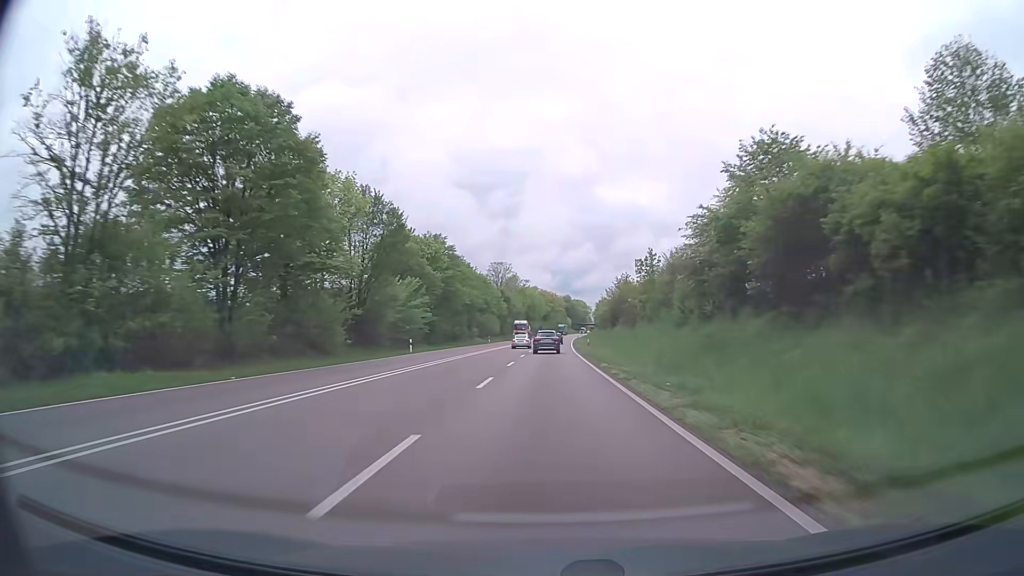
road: trunk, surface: asphalt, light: Day
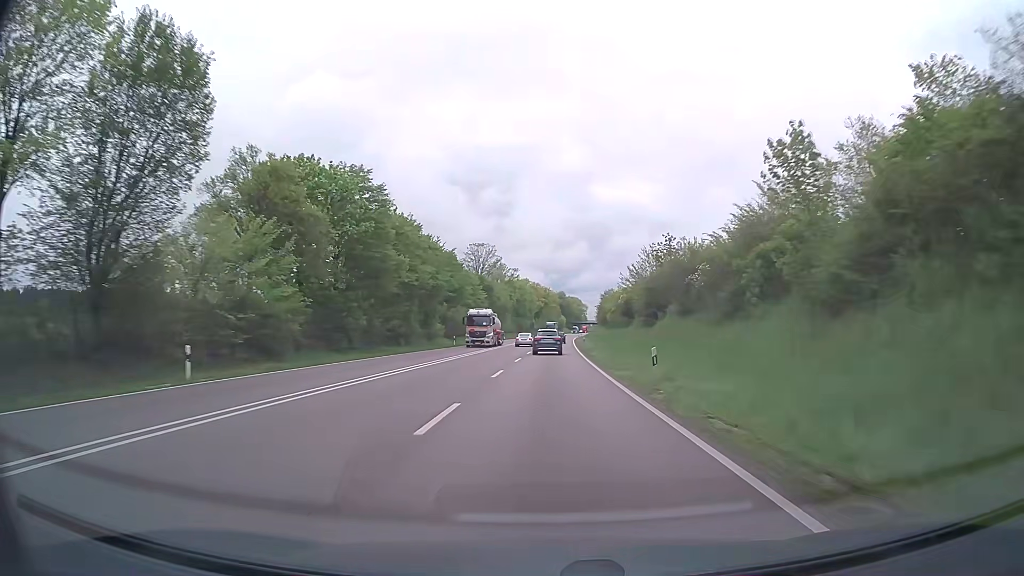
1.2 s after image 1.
(+0.3, +32.0) m; +1°
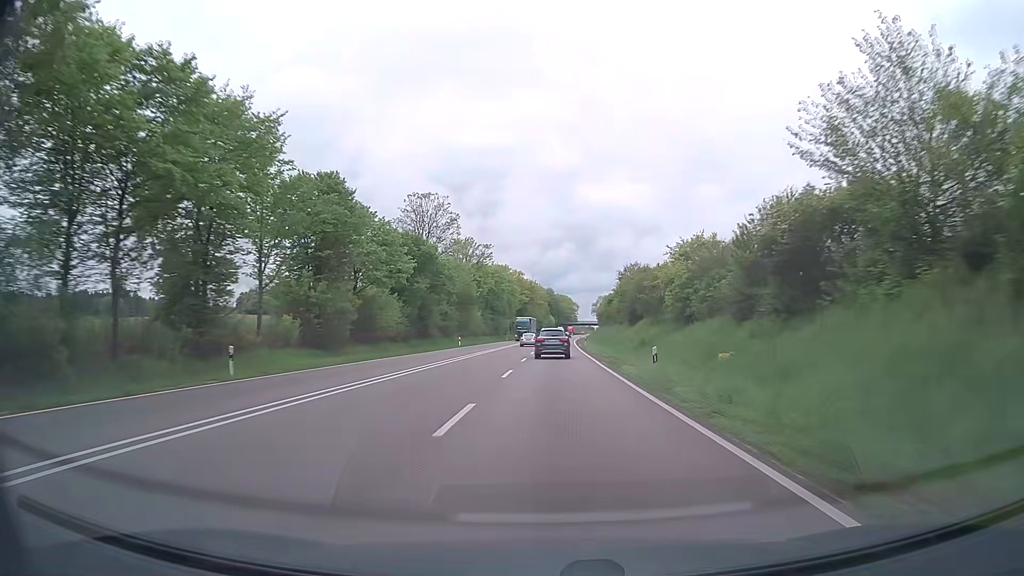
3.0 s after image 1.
(+0.3, +48.1) m; +2°
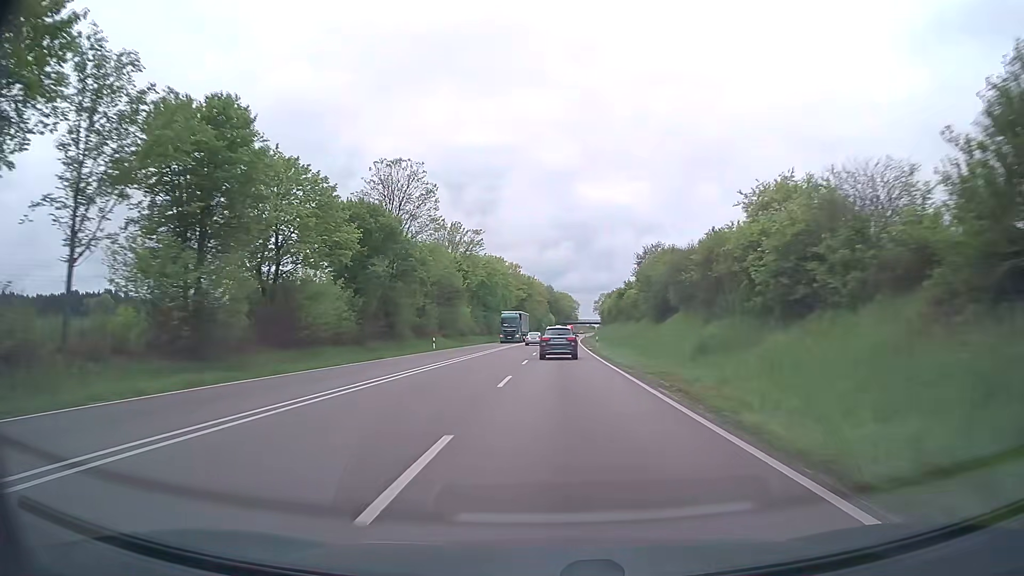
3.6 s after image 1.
(-0.1, +16.1) m; 0°
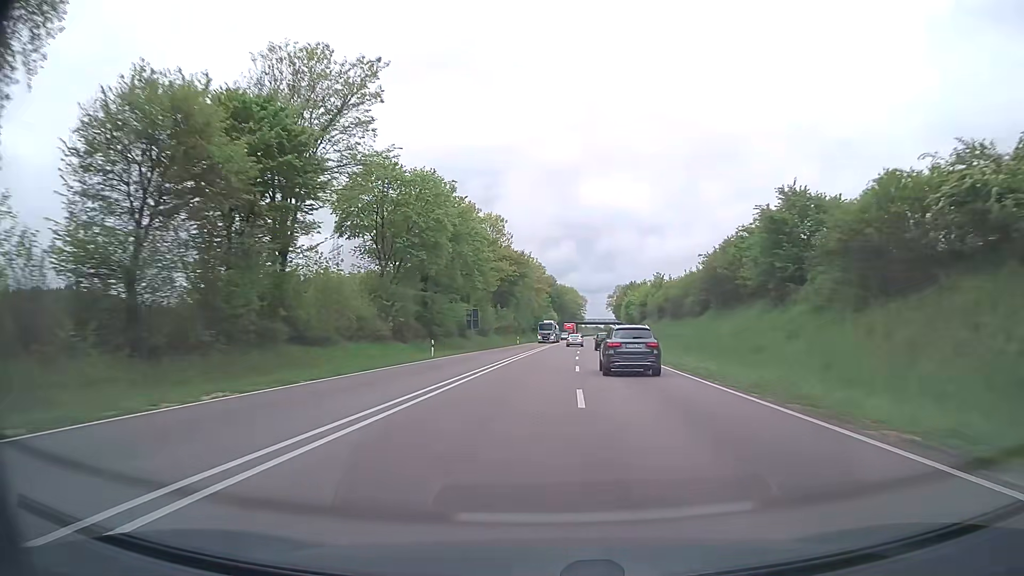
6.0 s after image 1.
(-0.4, +64.6) m; 0°
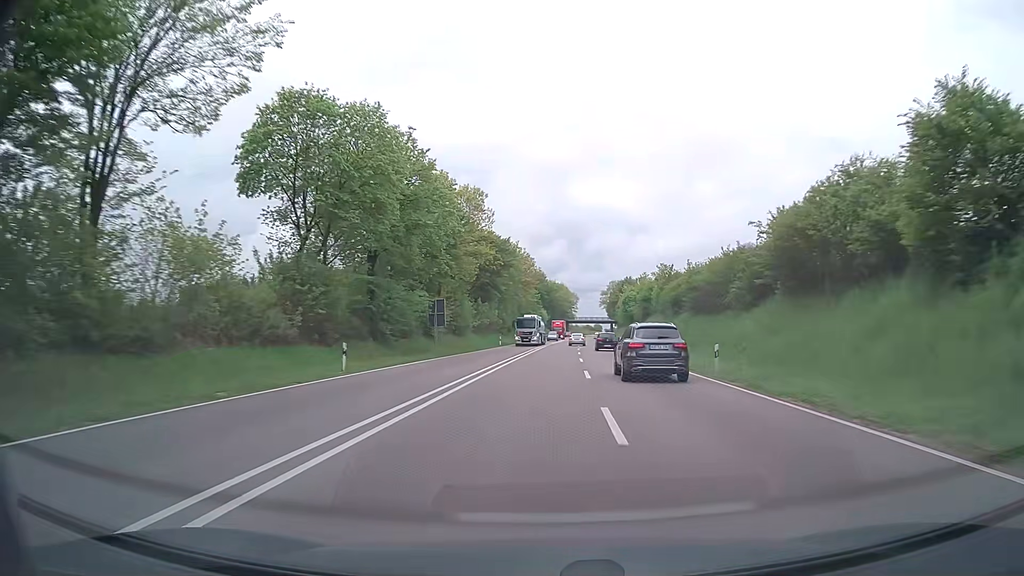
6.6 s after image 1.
(+0.1, +16.2) m; +1°
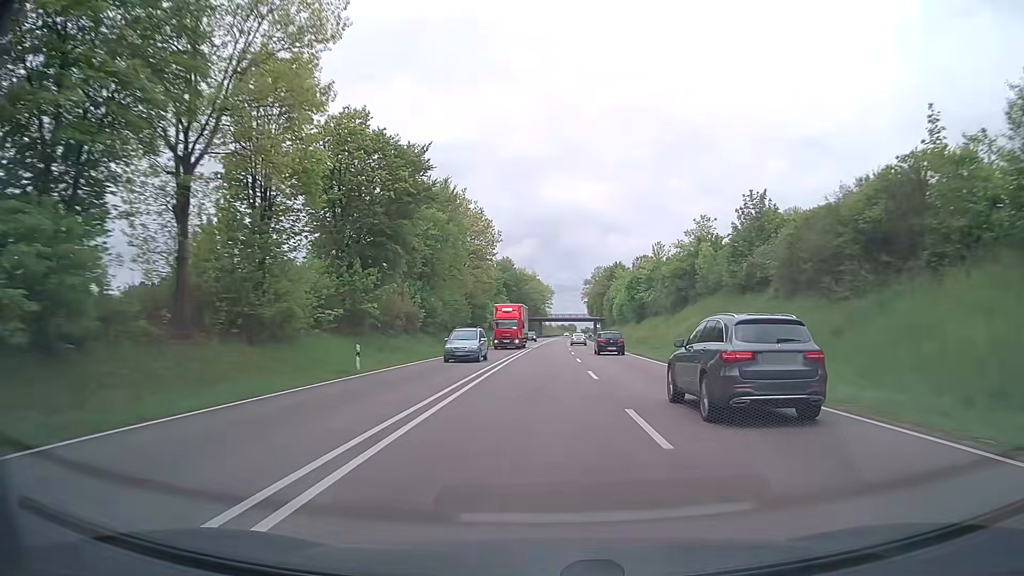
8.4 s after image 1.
(+1.2, +48.5) m; +3°
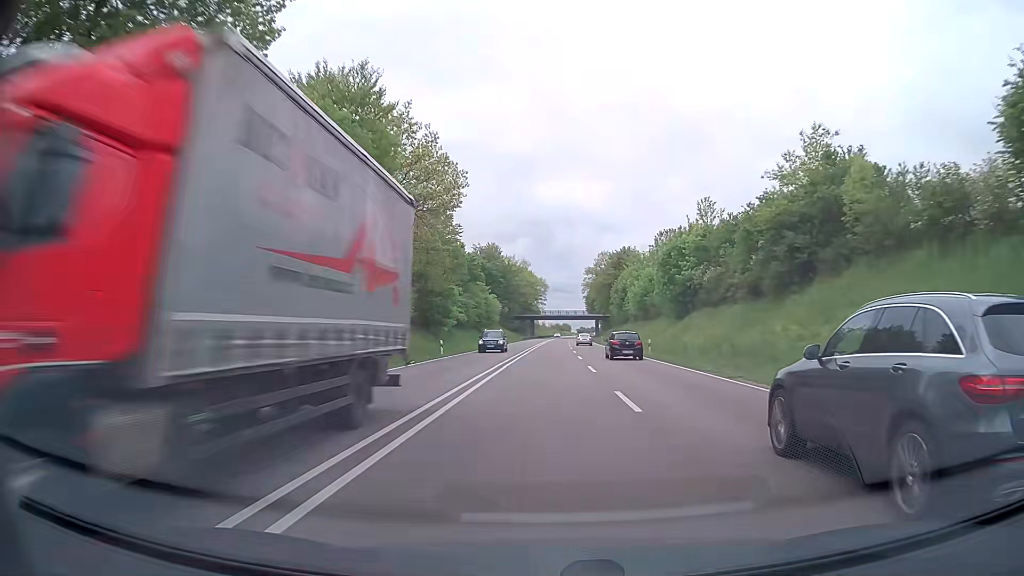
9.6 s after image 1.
(+0.2, +32.3) m; +1°
(0, +10) (0, +20) (0, +30) (0, +40) (0, +50) (+1, +60) (+1, +70) (+1, +80) (+2, +90) (+2, +100) m
